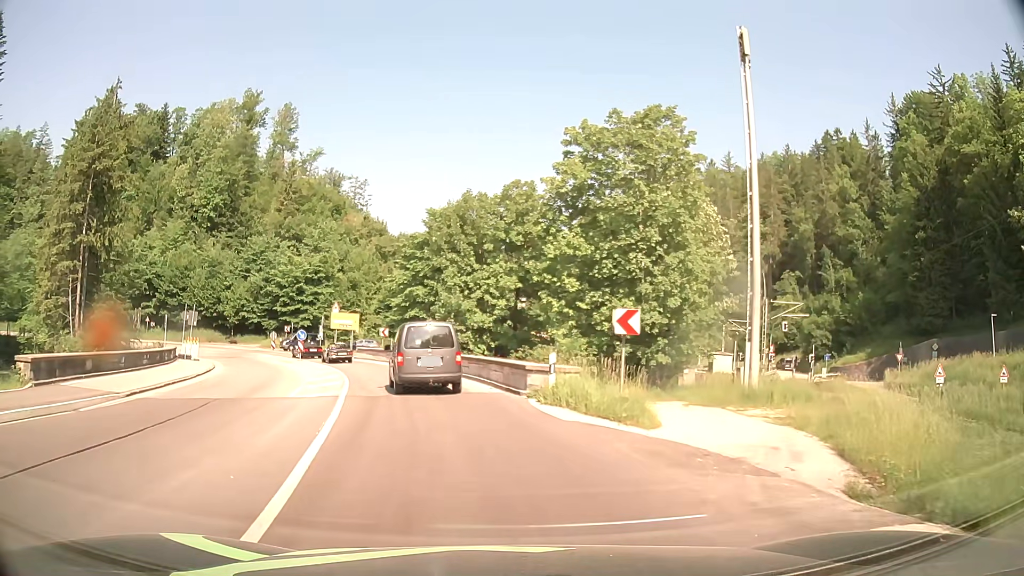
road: primary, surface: asphalt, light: Day
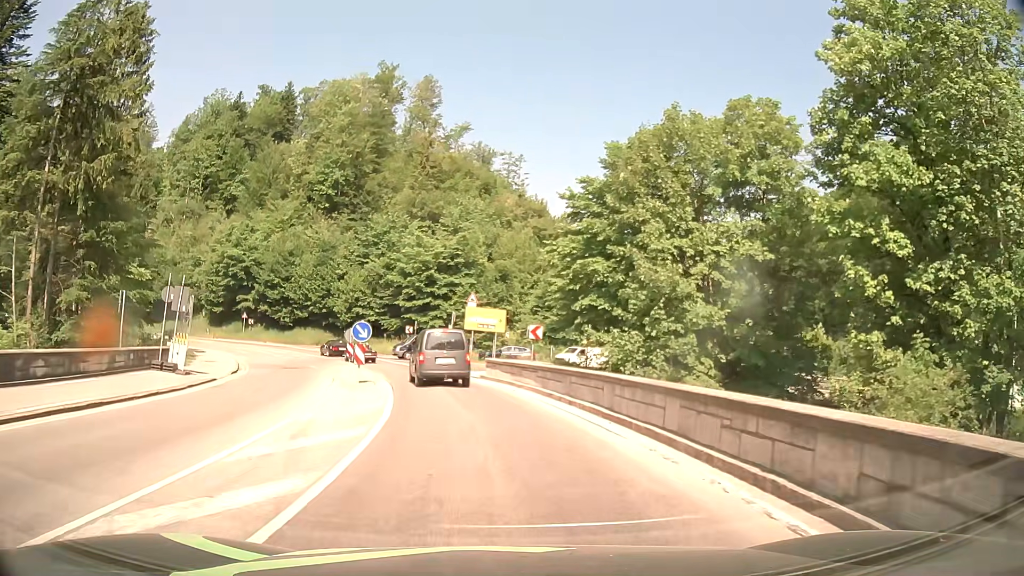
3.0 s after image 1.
(-2.9, +21.4) m; -14°
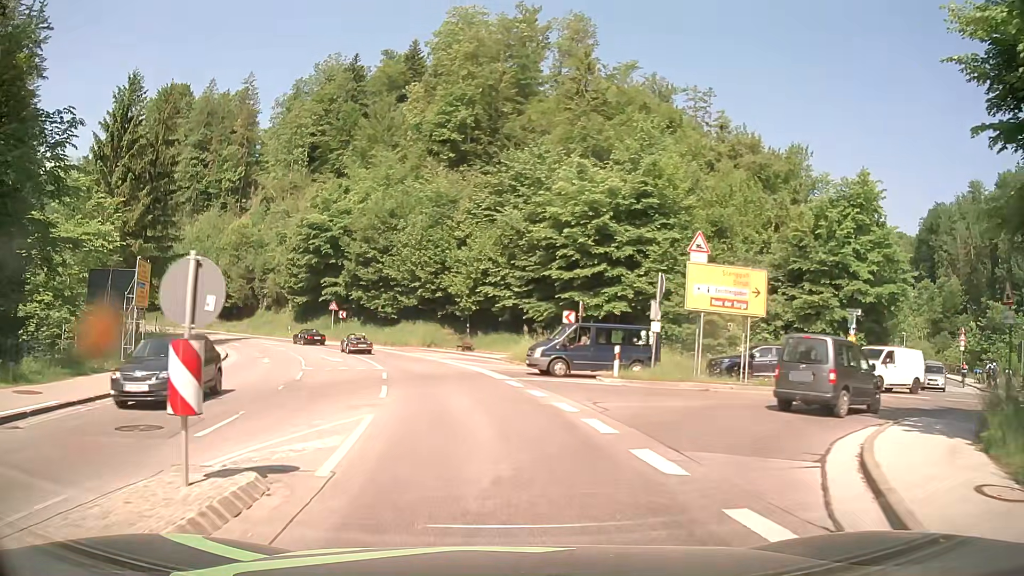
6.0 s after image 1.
(-2.9, +26.9) m; -14°
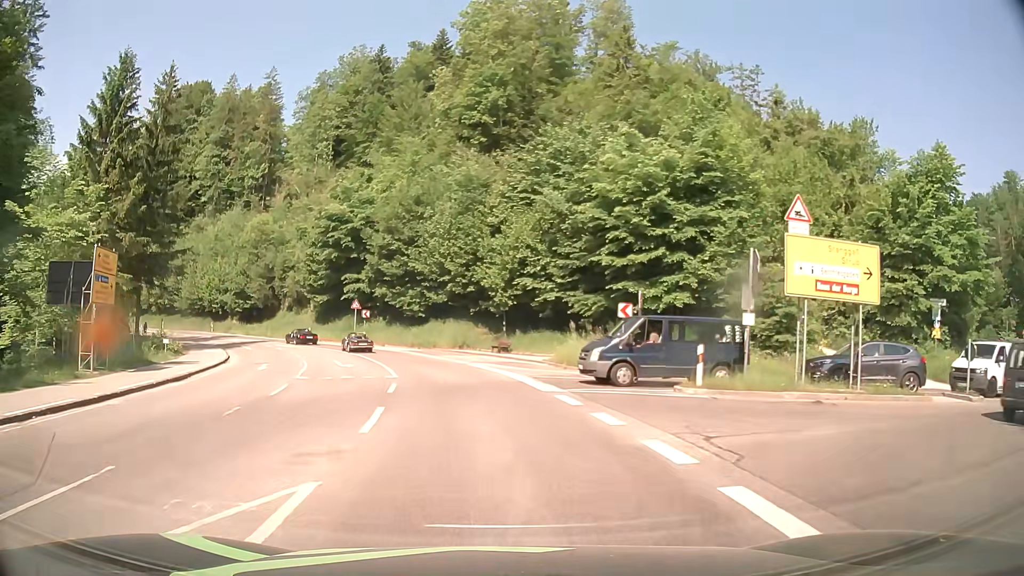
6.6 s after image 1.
(-0.1, +5.7) m; -3°
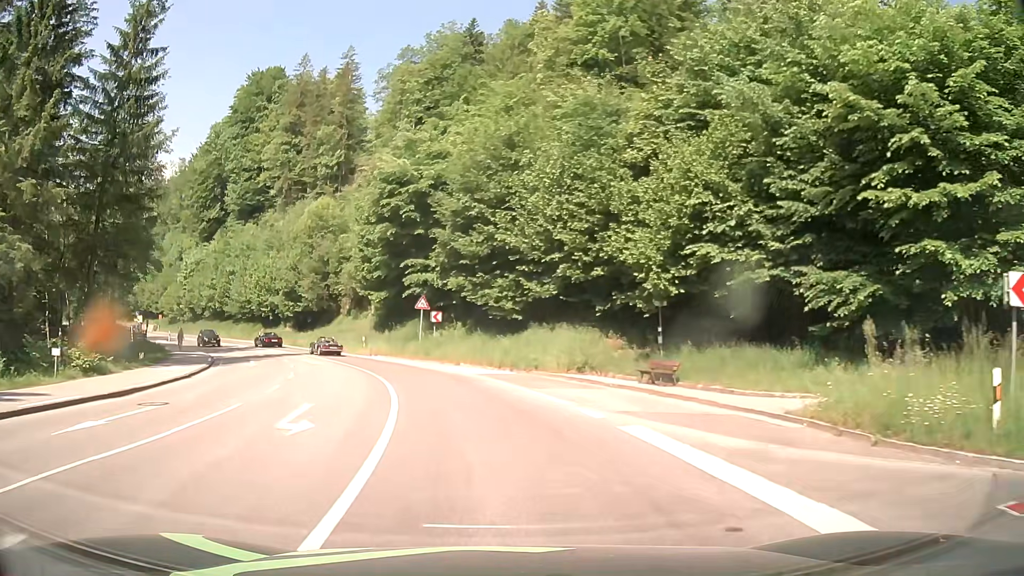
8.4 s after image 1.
(-1.4, +18.3) m; -9°
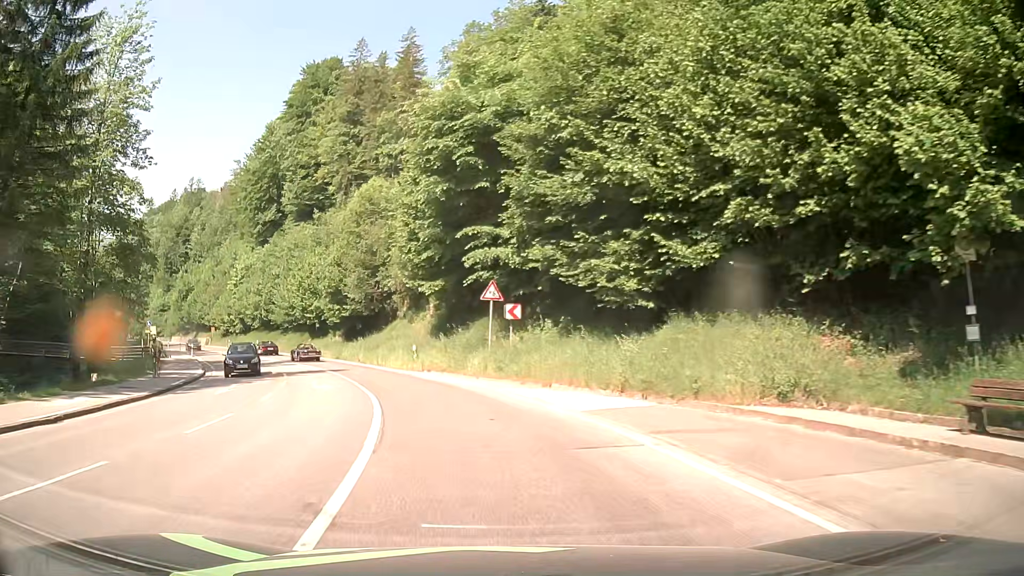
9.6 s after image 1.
(-0.7, +13.3) m; -7°
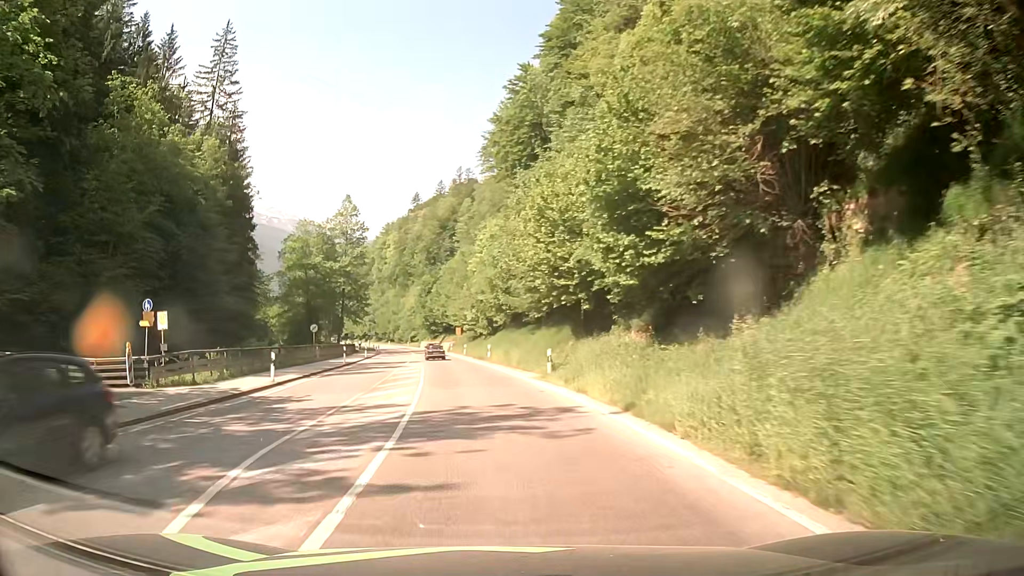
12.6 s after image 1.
(-8.0, +35.5) m; -25°
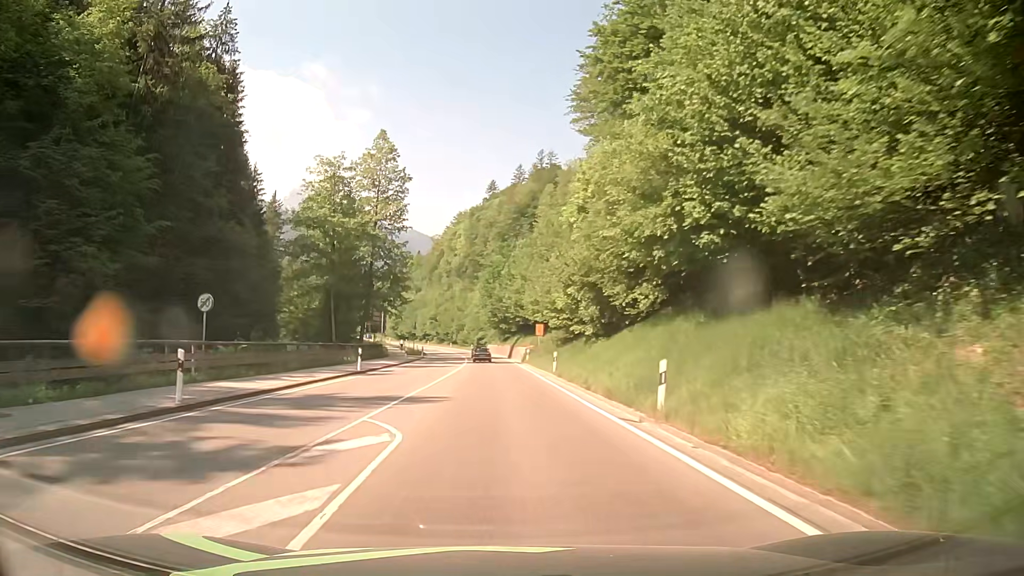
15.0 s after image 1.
(-3.0, +32.1) m; -7°
(0, +10) (0, +20) (-1, +30) (-1, +40) (-2, +50) (-2, +60) (-3, +70) (-4, +80) (-5, +90) (-6, +100) m
